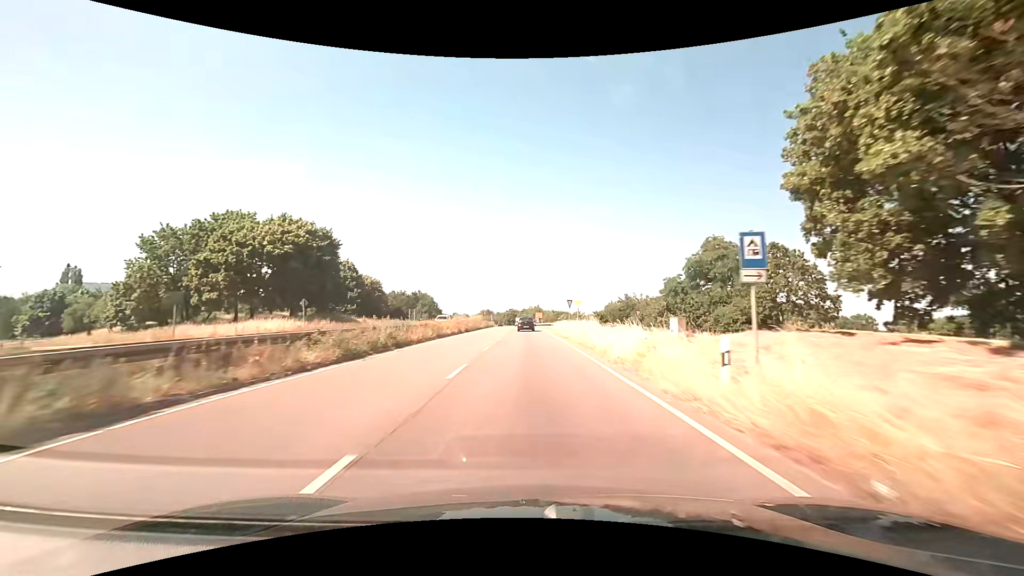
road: trunk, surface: asphalt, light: Day
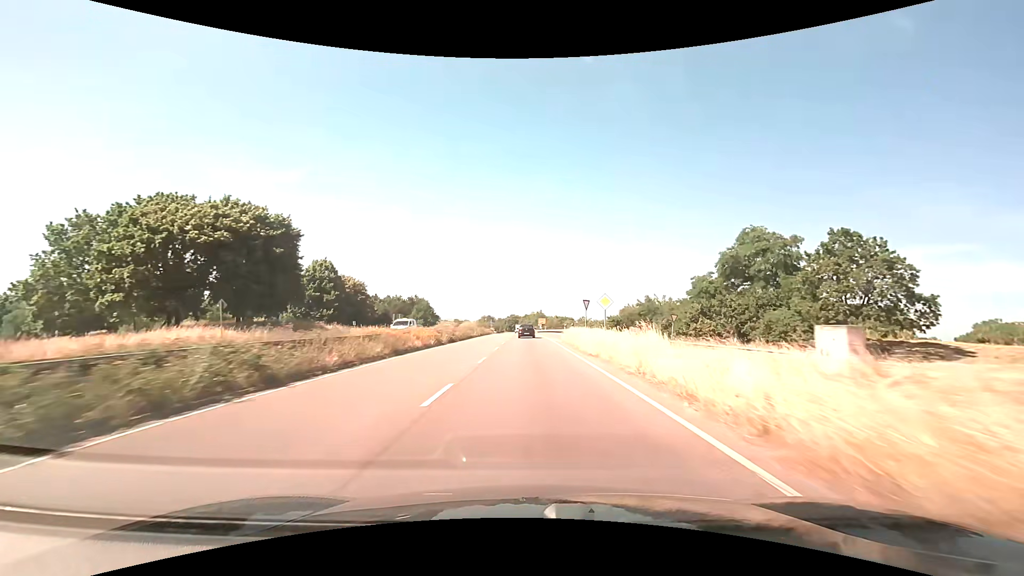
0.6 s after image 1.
(0.0, +11.8) m; 0°
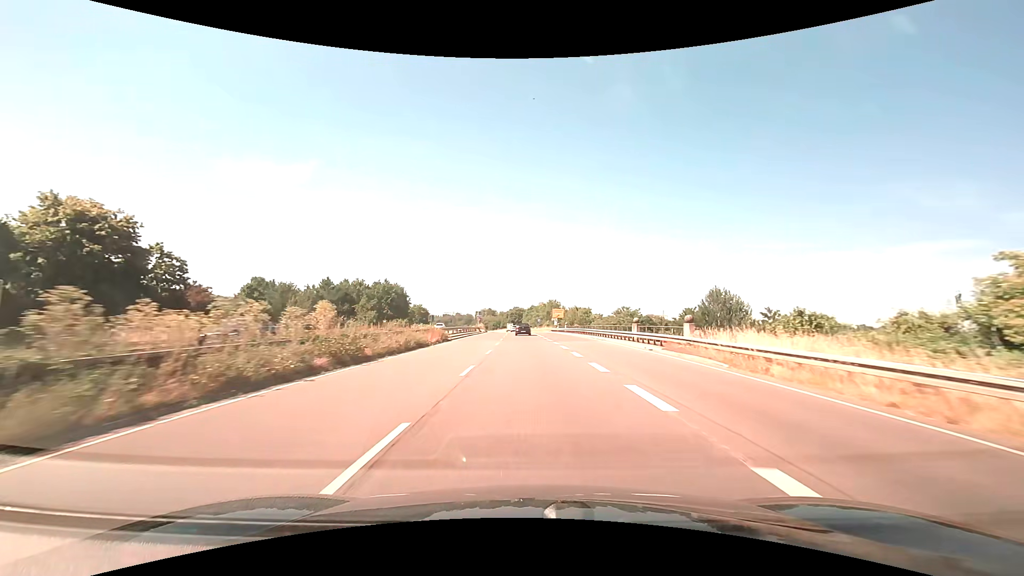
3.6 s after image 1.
(-0.3, +58.8) m; -1°
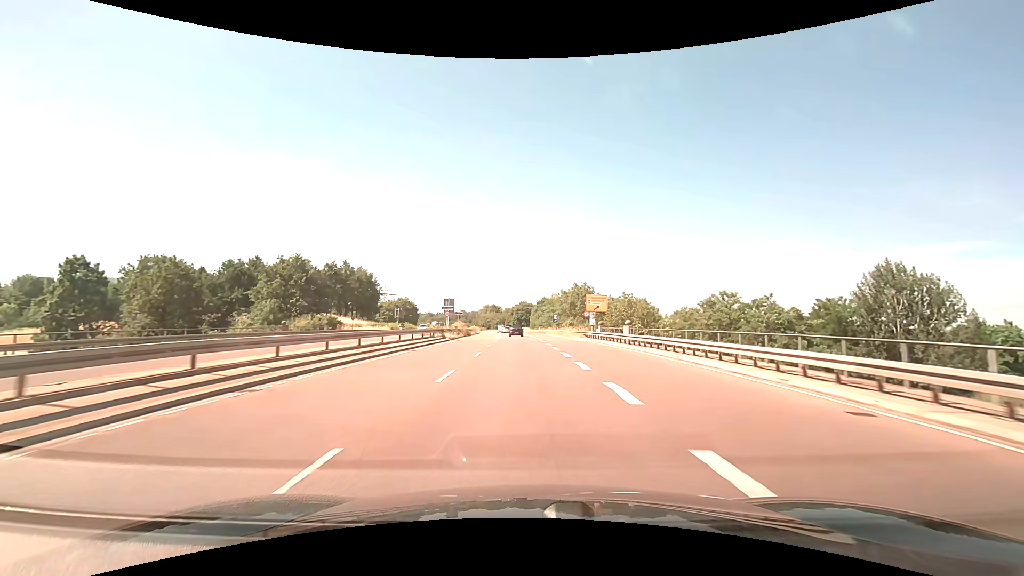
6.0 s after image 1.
(-0.3, +47.4) m; -1°
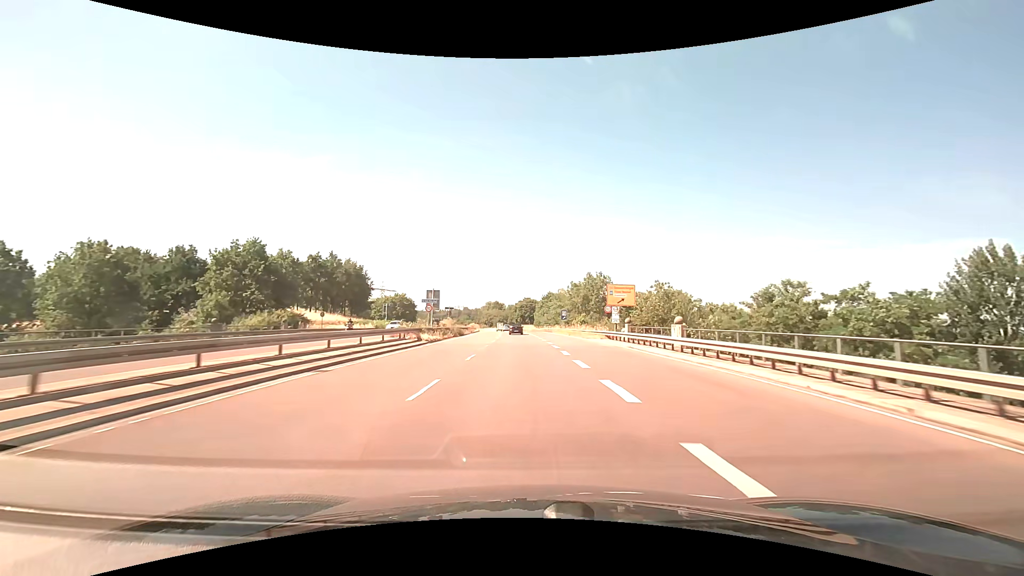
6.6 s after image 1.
(0.0, +11.9) m; 0°
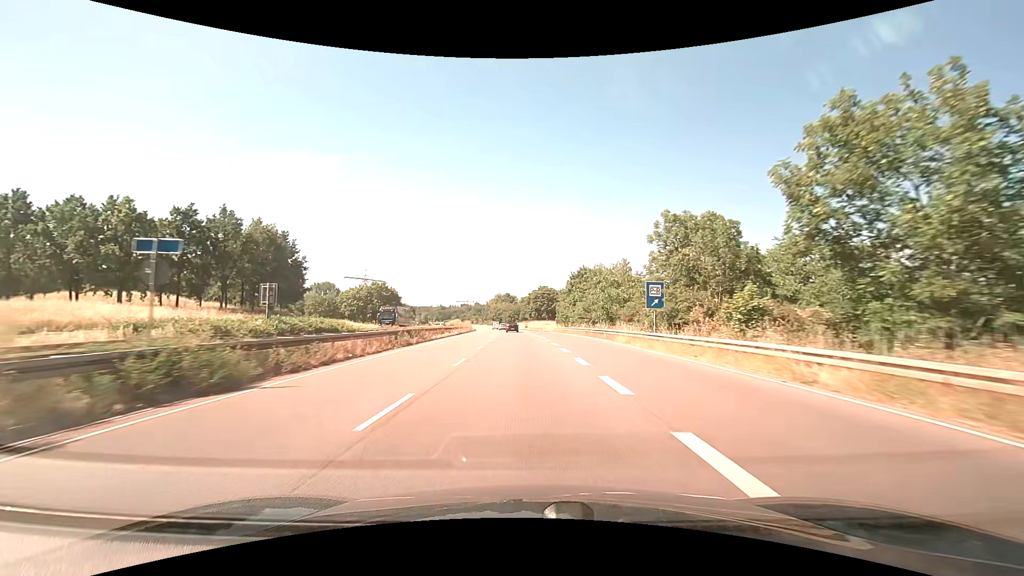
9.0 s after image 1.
(-0.7, +47.6) m; -2°
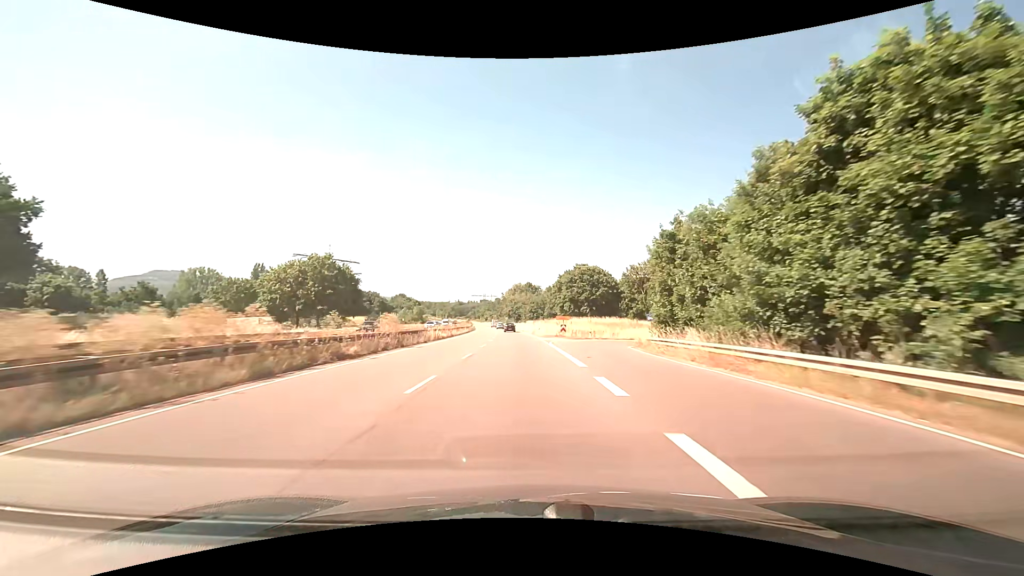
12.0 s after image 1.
(-1.3, +60.1) m; -3°
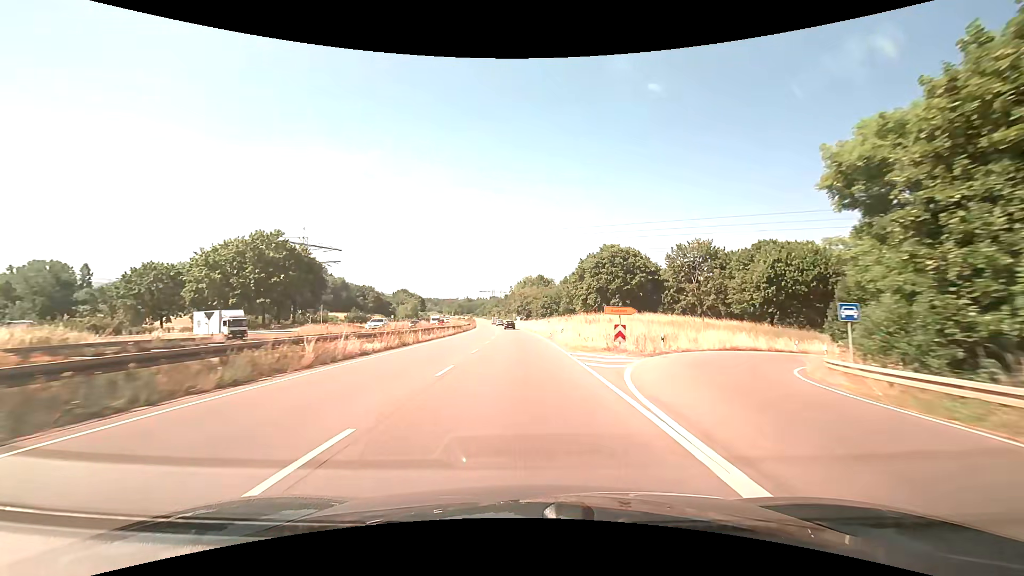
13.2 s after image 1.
(-0.2, +24.3) m; -1°
(0, +10) (0, +20) (0, +30) (-1, +40) (-1, +50) (-1, +60) (-2, +70) (-3, +80) (-3, +90) (-4, +100) m
